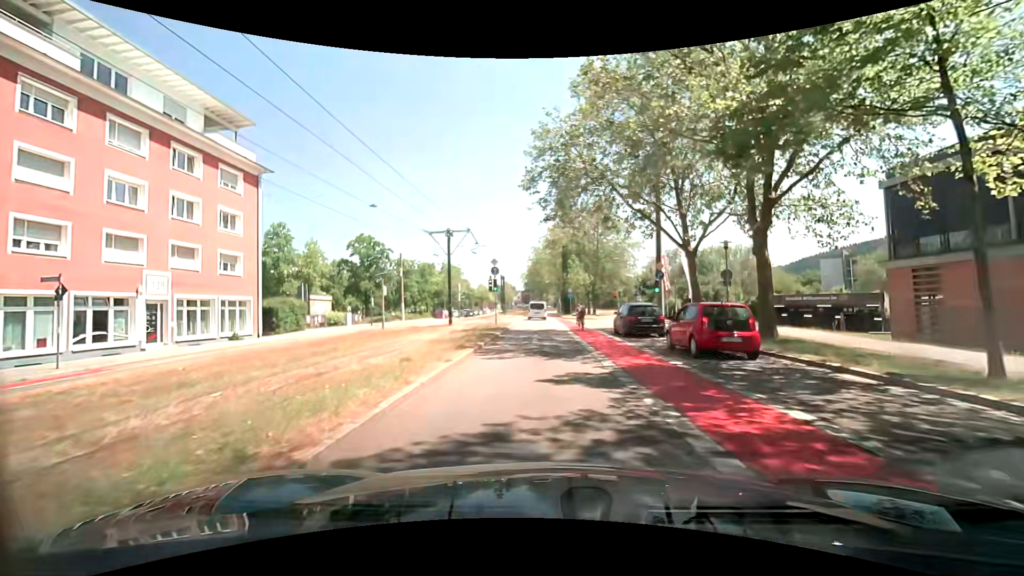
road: secondary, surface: asphalt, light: Day
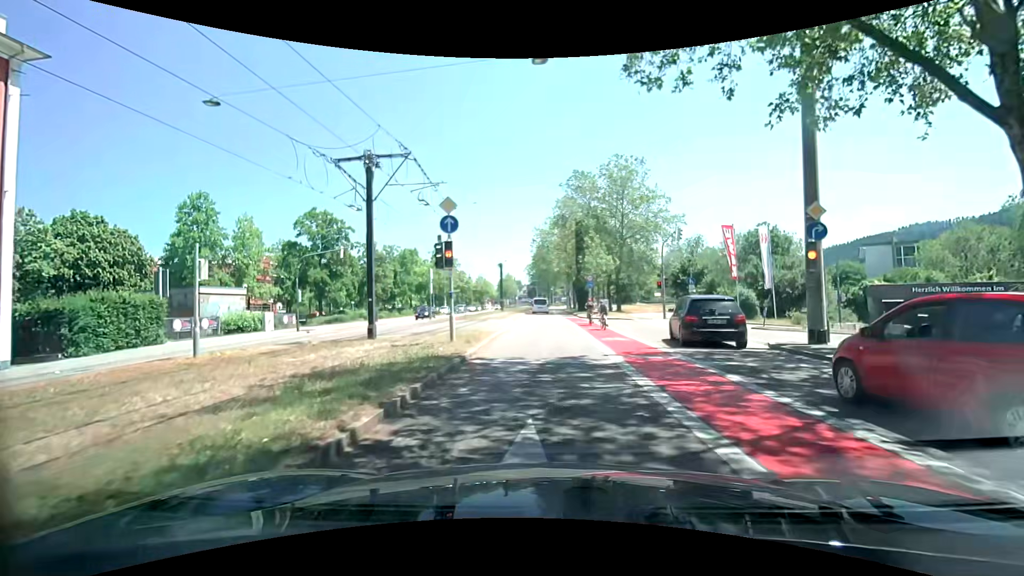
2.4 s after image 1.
(+0.1, +17.6) m; +1°
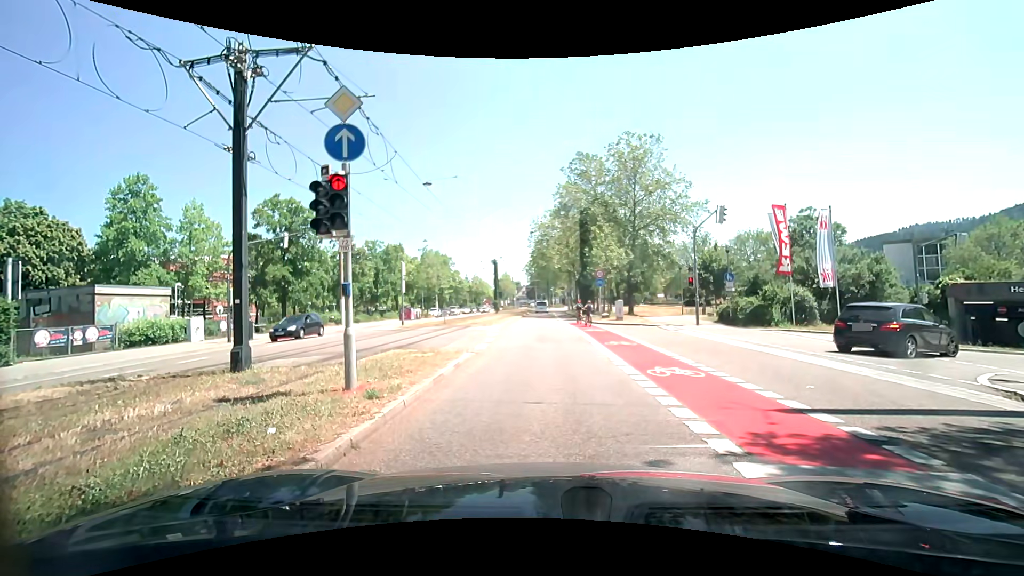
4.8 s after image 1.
(-0.1, +7.2) m; +1°
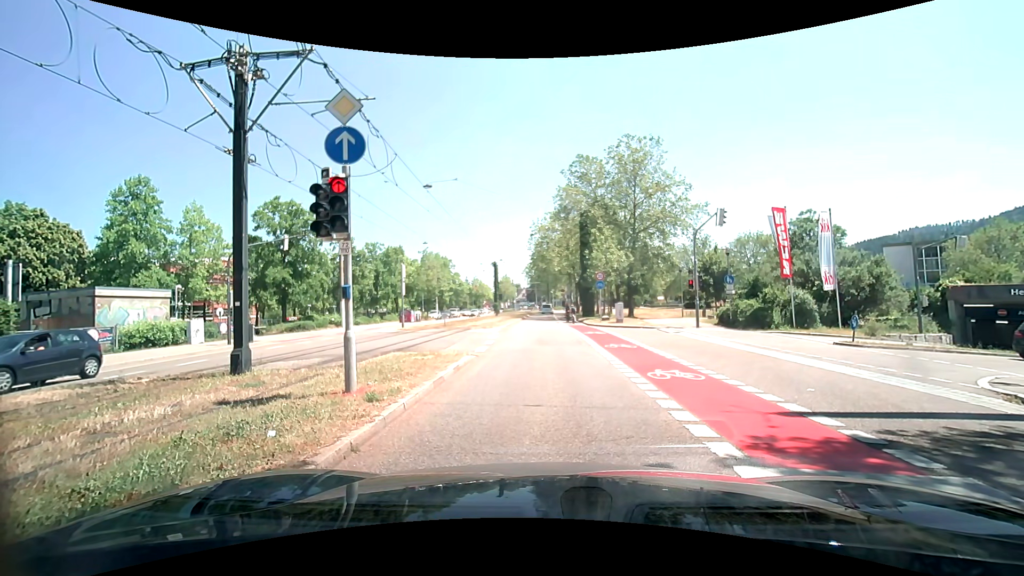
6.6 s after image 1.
(0.0, +0.1) m; 0°
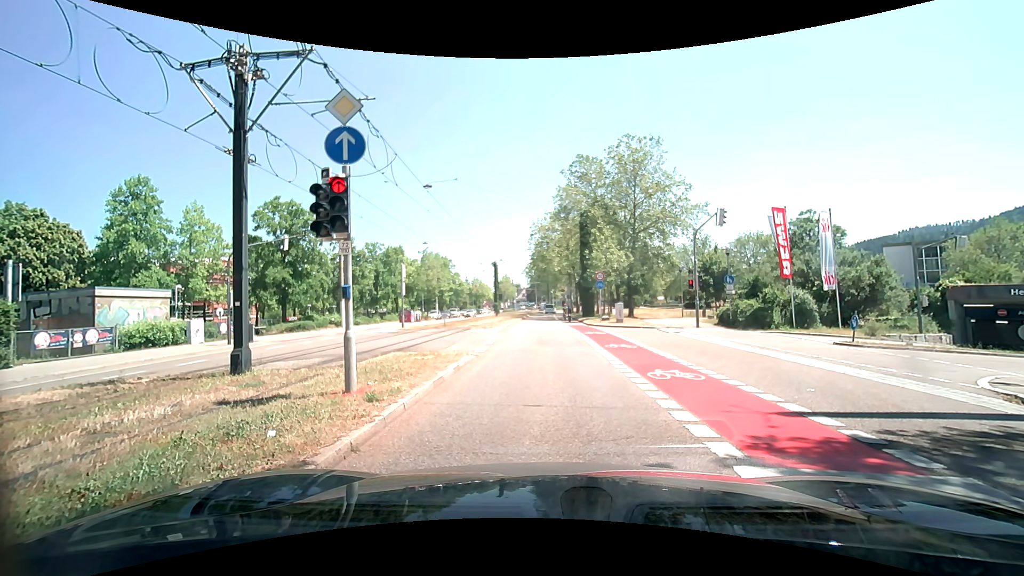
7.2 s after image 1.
(0.0, 0.0) m; 0°
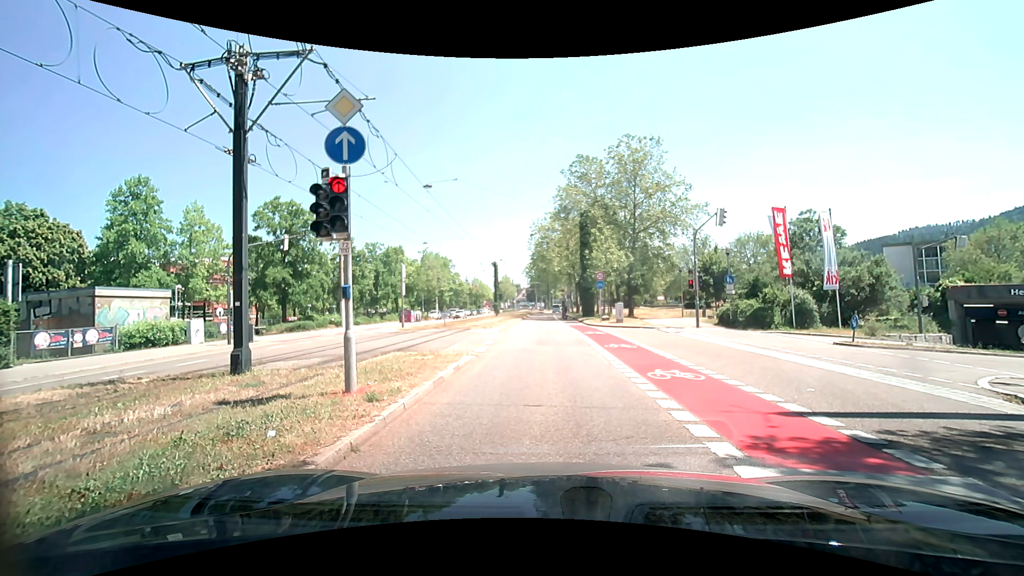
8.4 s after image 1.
(0.0, 0.0) m; 0°
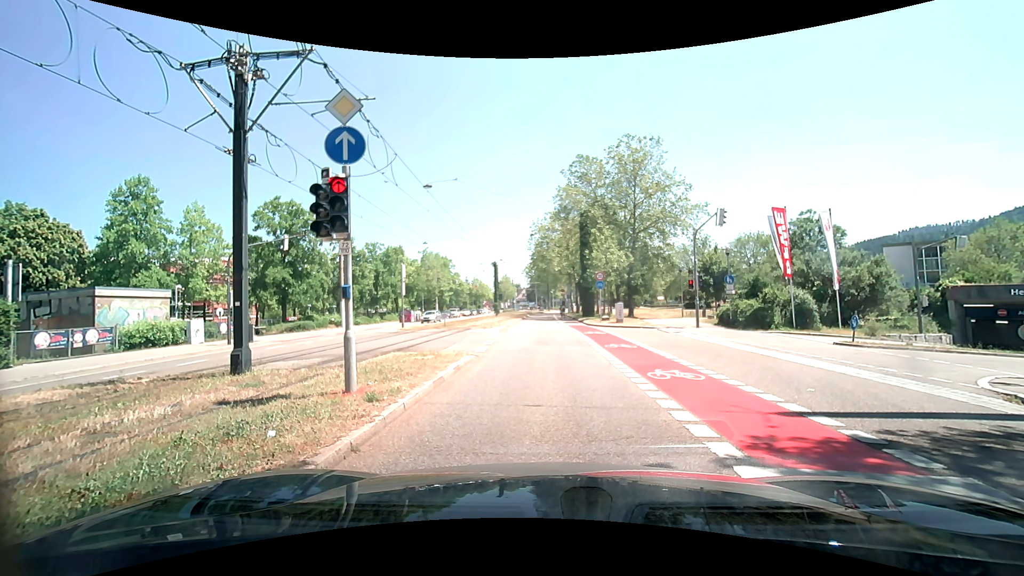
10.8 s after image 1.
(0.0, 0.0) m; 0°
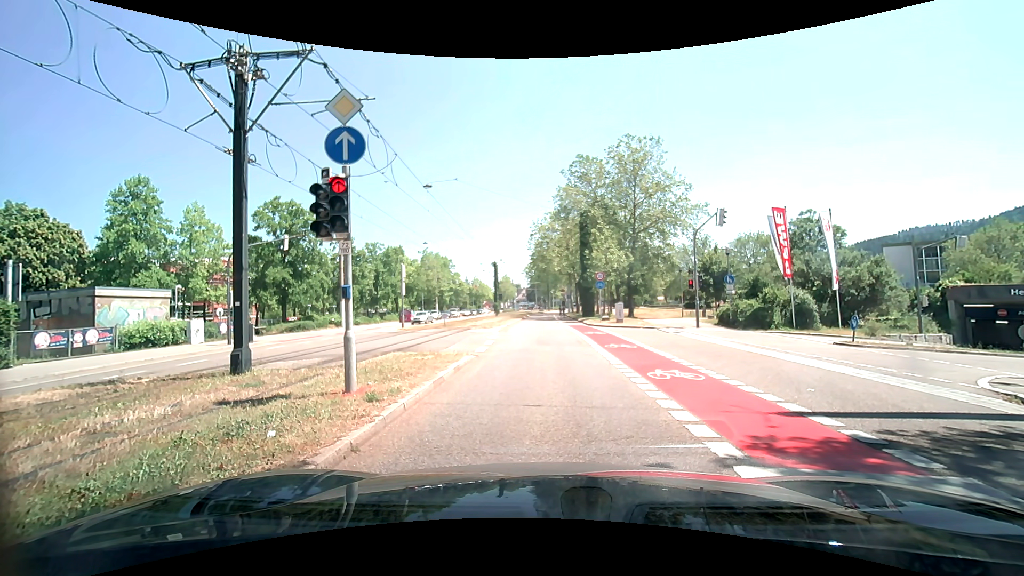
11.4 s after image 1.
(0.0, 0.0) m; 0°
(0, +10) (-1, +20) (-1, +30) (-2, +40) (-2, +50) (-2, +60) (-2, +70) (-3, +80) (-3, +90) (-3, +100) m
